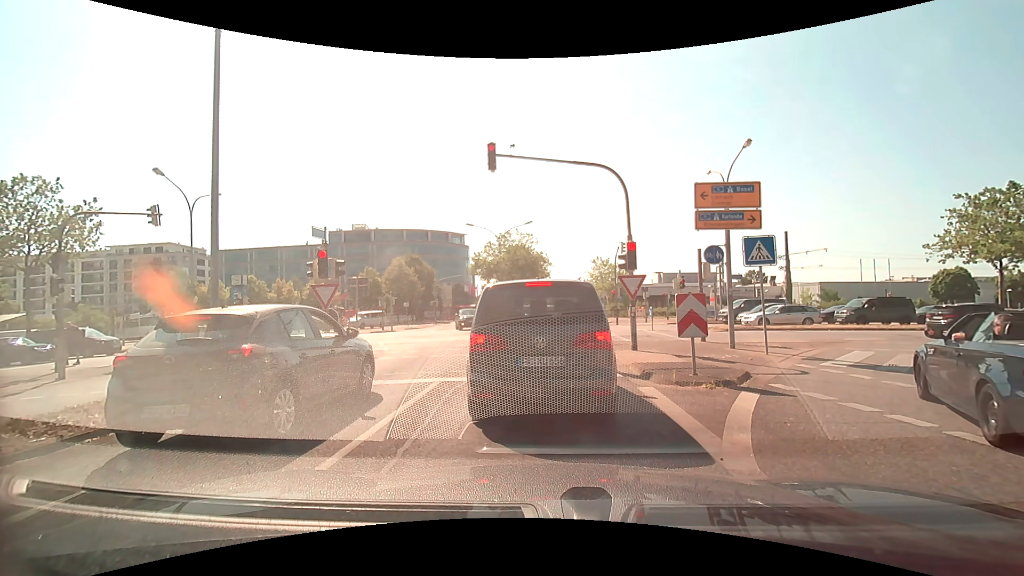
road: tertiary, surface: asphalt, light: Day
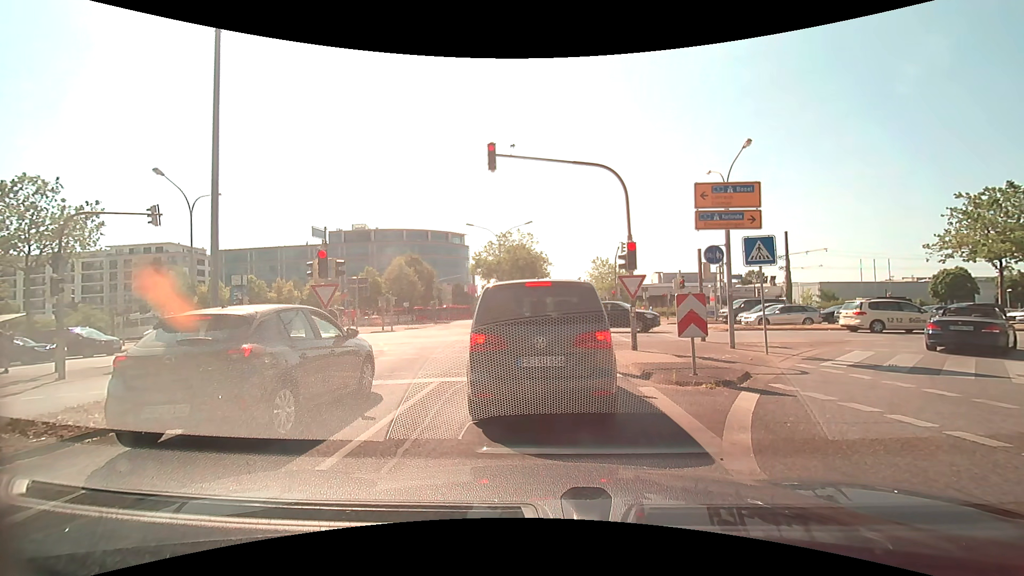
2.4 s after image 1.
(0.0, 0.0) m; 0°
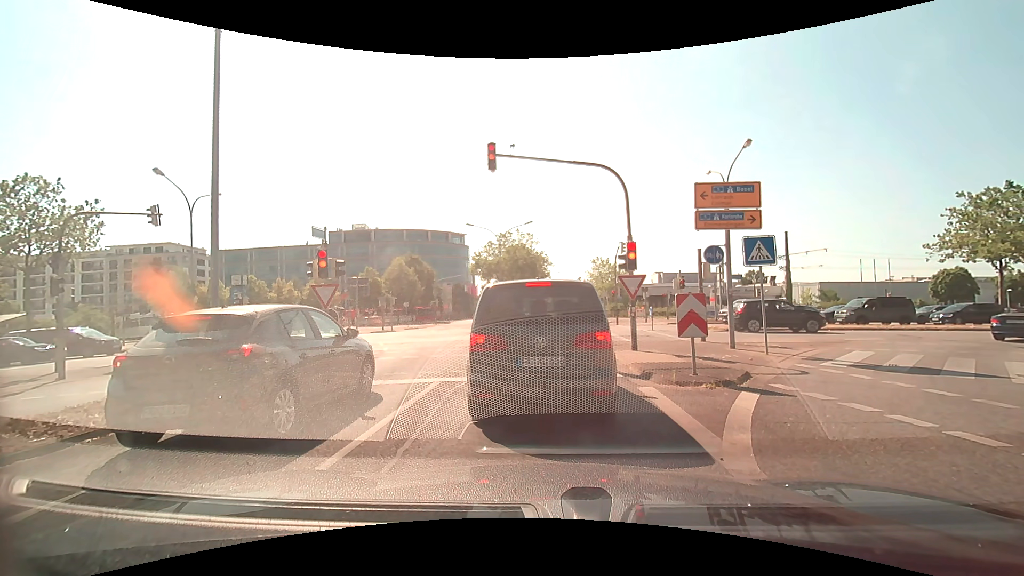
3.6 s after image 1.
(0.0, 0.0) m; 0°
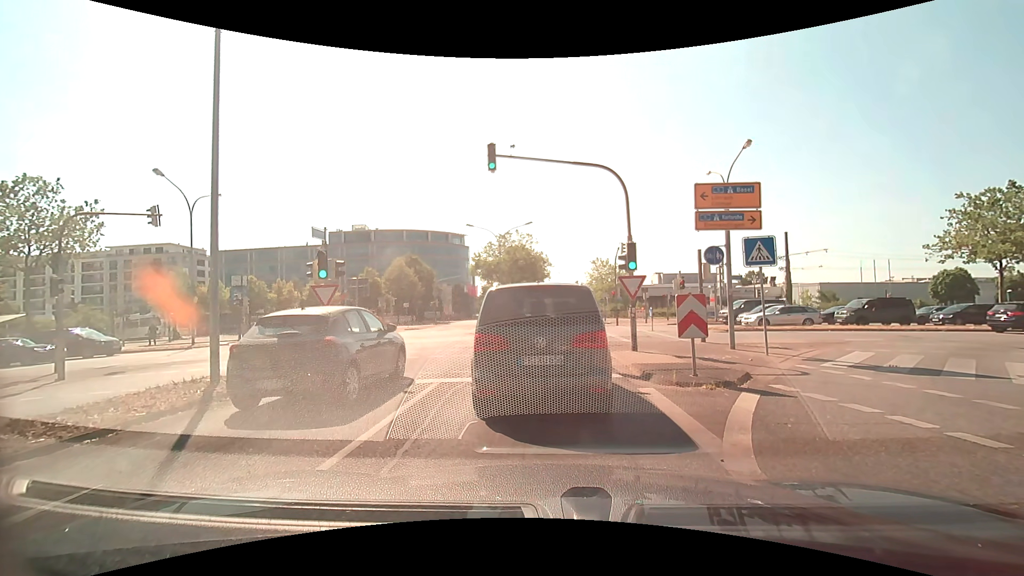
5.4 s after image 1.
(0.0, 0.0) m; 0°
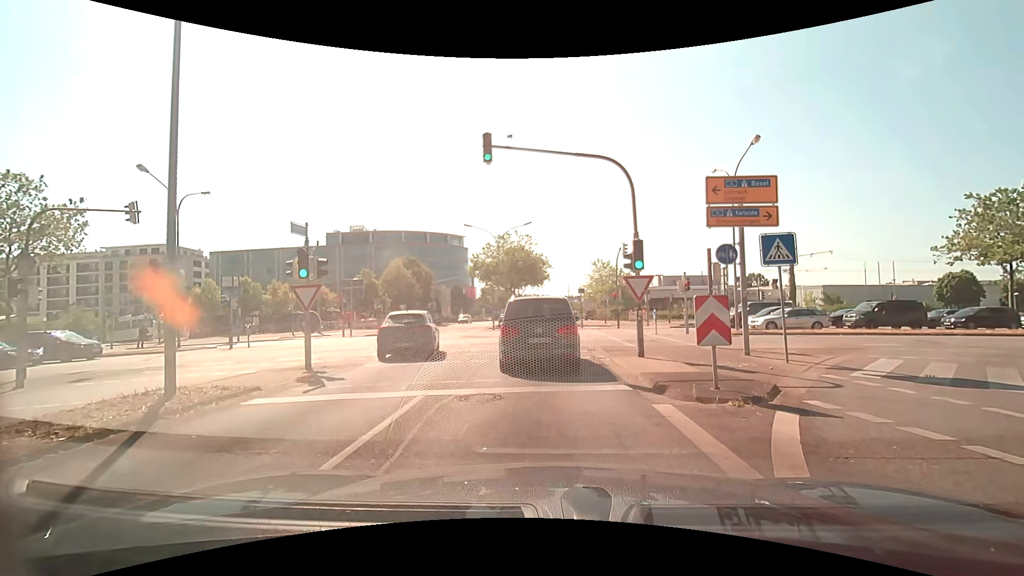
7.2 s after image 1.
(0.0, +1.2) m; -2°
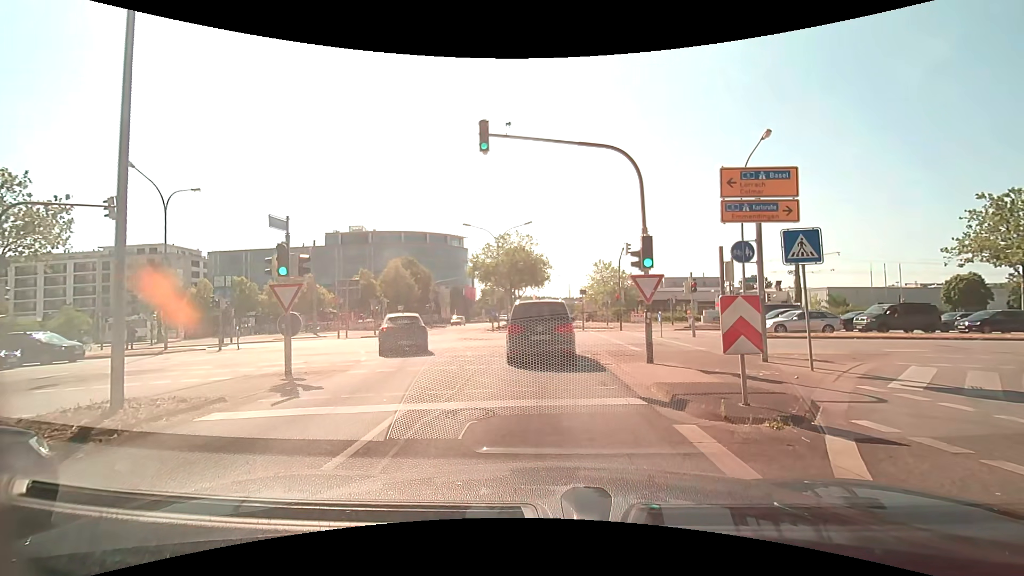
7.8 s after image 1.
(0.0, +1.2) m; 0°
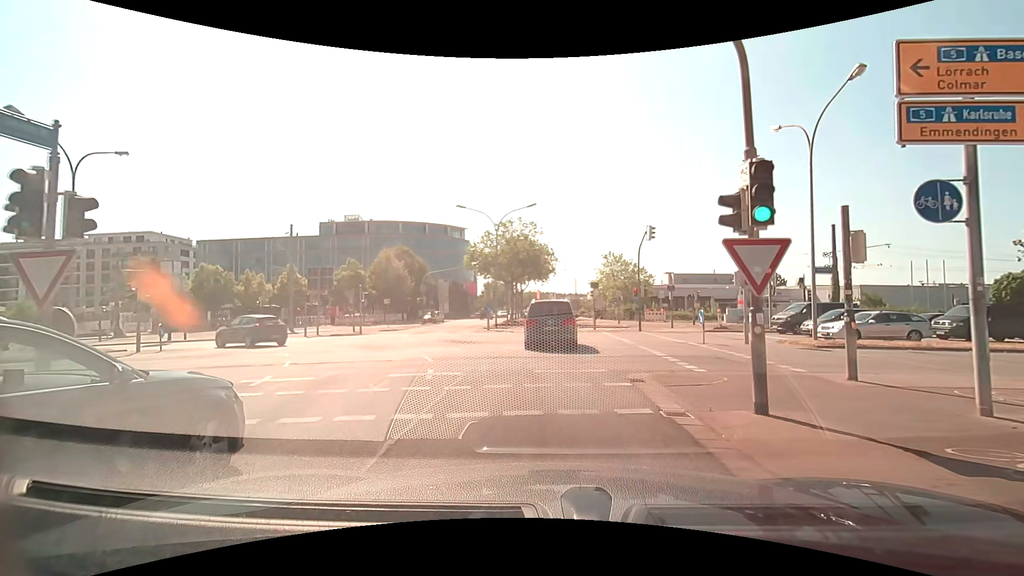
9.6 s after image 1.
(0.0, +6.4) m; -1°
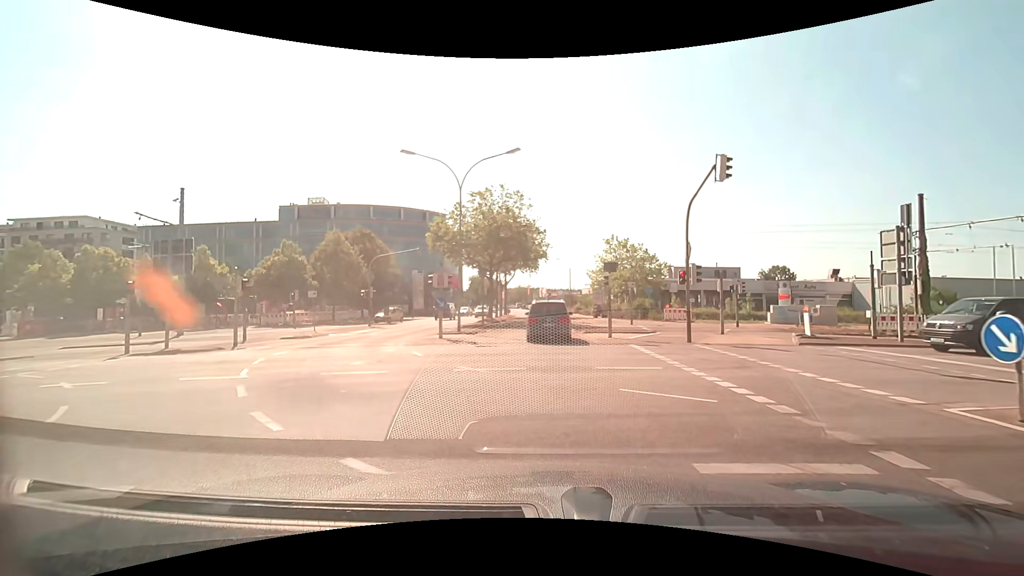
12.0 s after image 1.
(+0.4, +13.6) m; +2°
(0, +10) (0, +20) (0, +30) (0, +40) (+1, +50) (+1, +60) (+1, +70) (-1, +80) (-2, +90) (-3, +100) m
